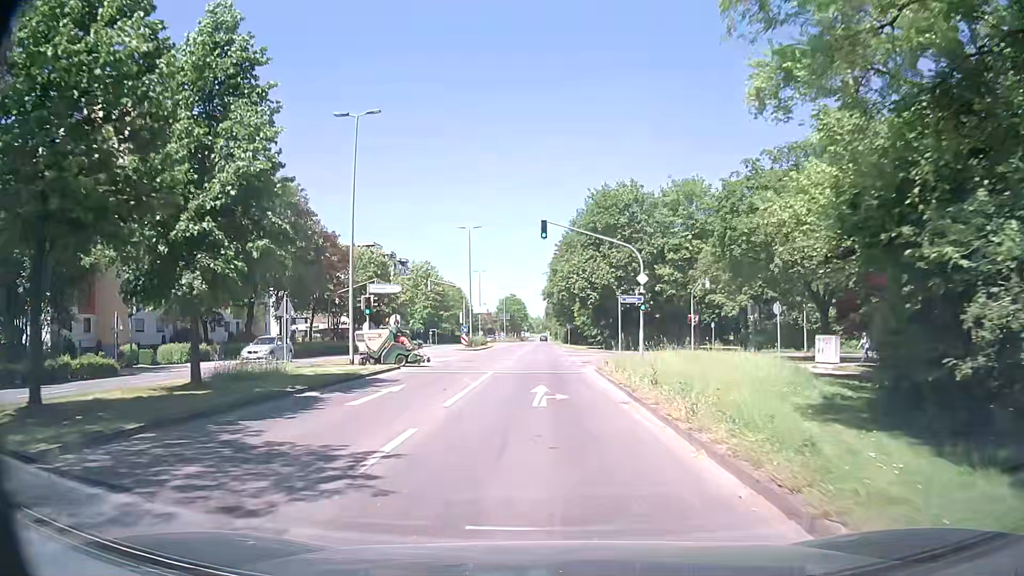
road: tertiary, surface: asphalt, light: Day
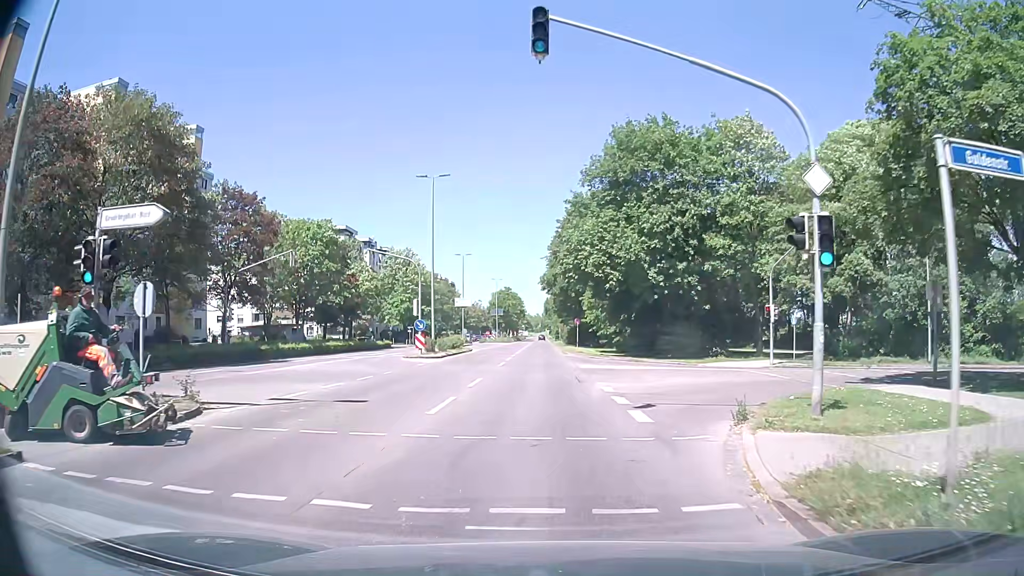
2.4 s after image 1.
(-0.1, +19.5) m; -1°
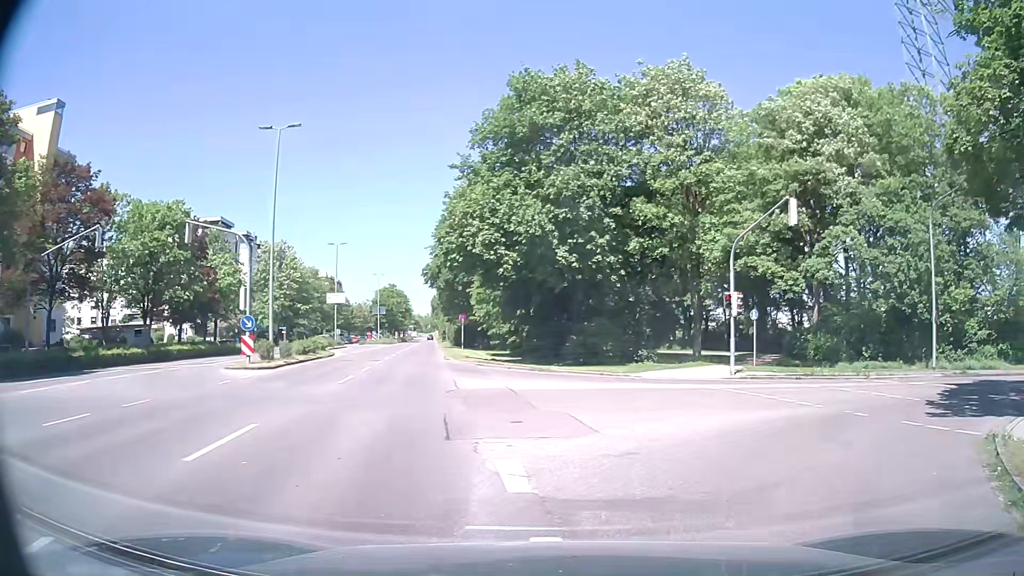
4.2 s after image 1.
(+0.5, +10.2) m; +8°
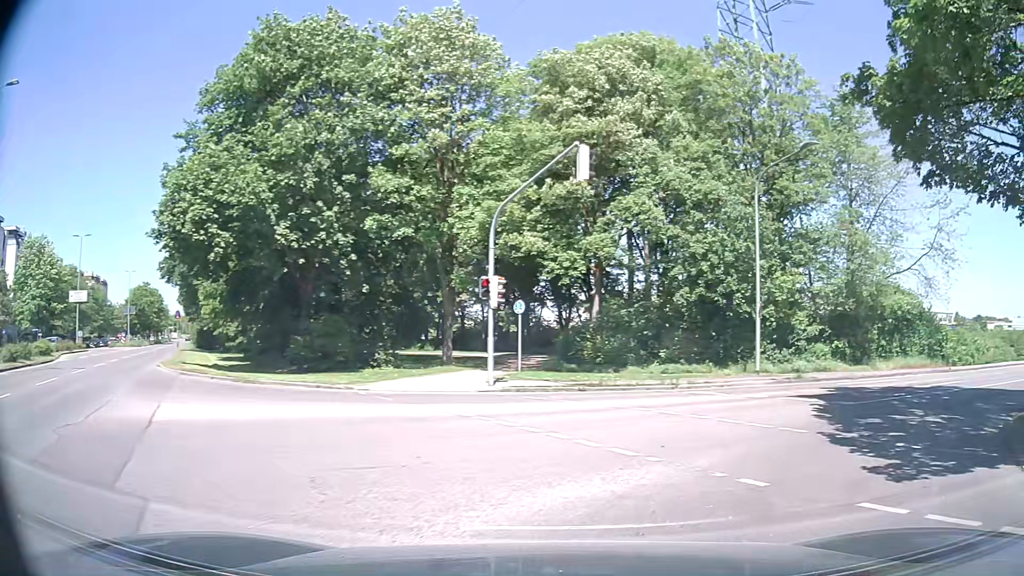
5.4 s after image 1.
(+1.2, +6.4) m; +22°
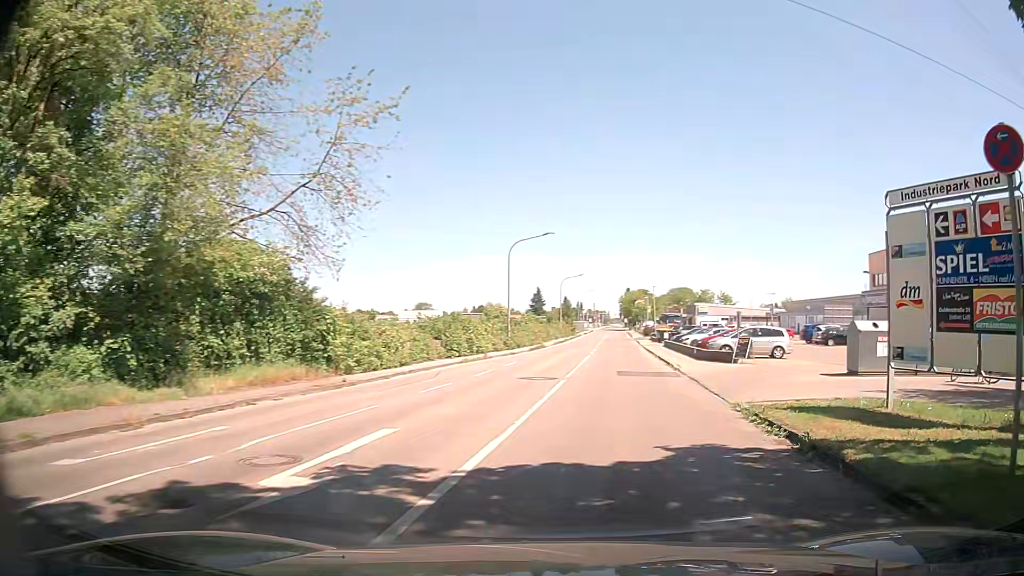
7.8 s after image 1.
(+6.7, +13.6) m; +53°
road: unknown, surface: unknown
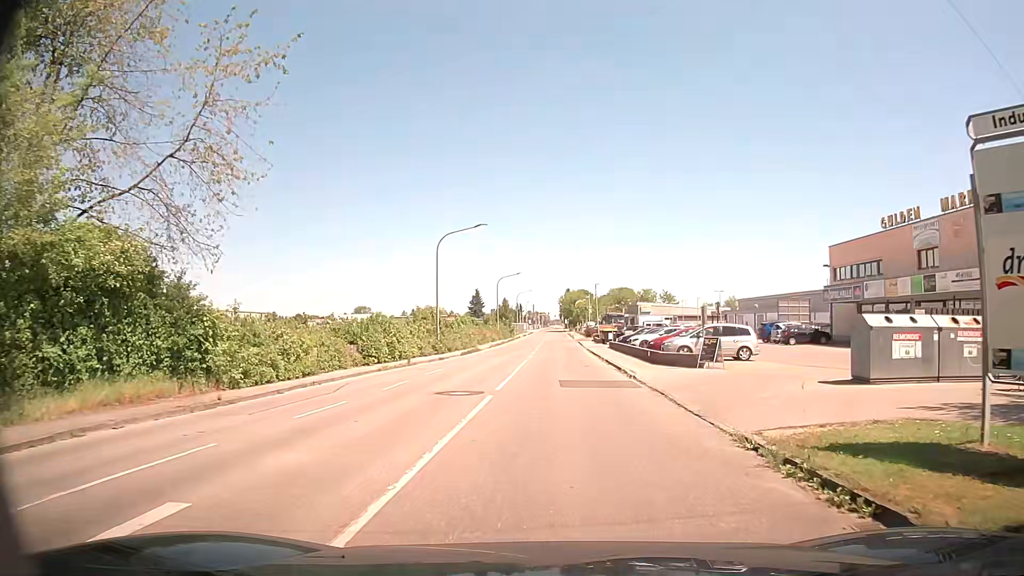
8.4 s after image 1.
(+0.3, +4.4) m; +5°
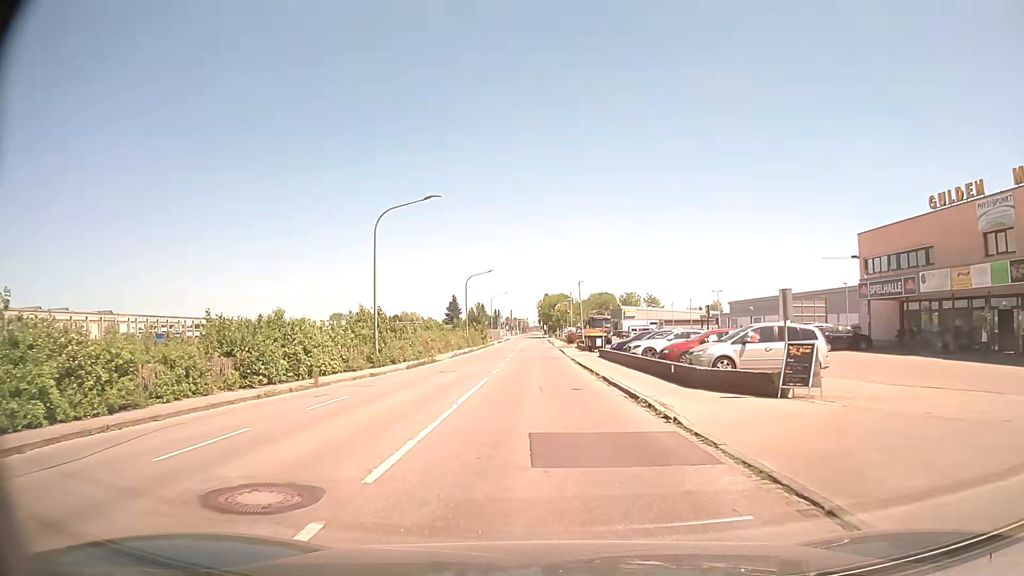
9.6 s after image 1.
(+0.3, +10.2) m; +2°
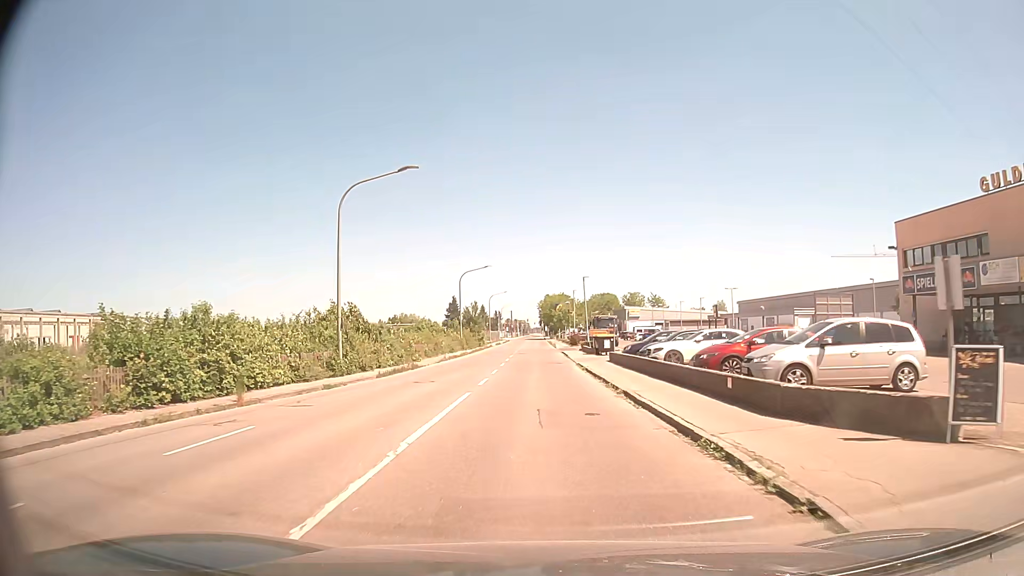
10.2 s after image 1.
(0.0, +5.8) m; +1°
(0, +10) (0, +20) (-1, +30) (-1, +40) (-2, +50) (-2, +60) (-3, +70) (-3, +80) (-3, +90) (-4, +100) m
